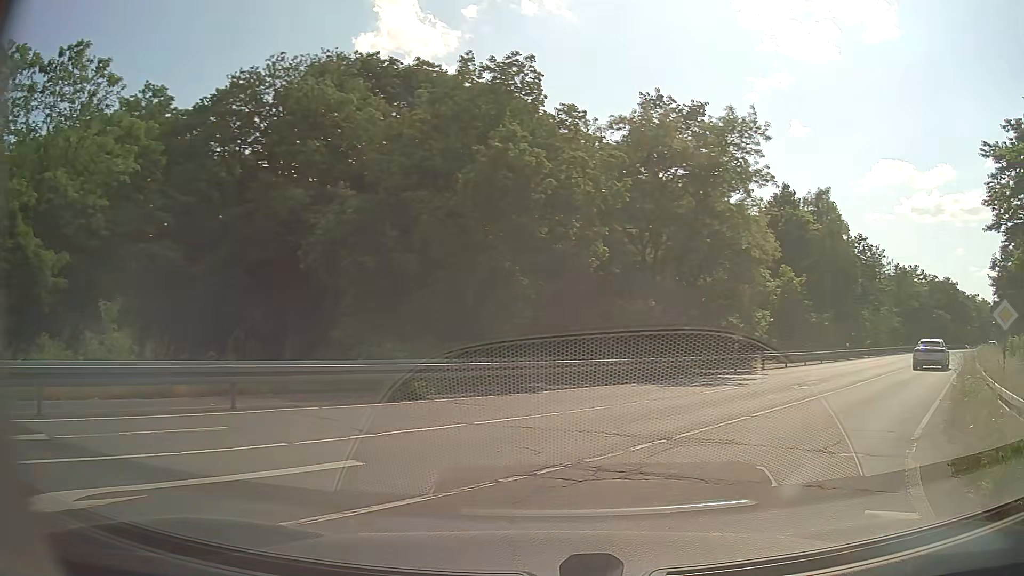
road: secondary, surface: asphalt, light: Day
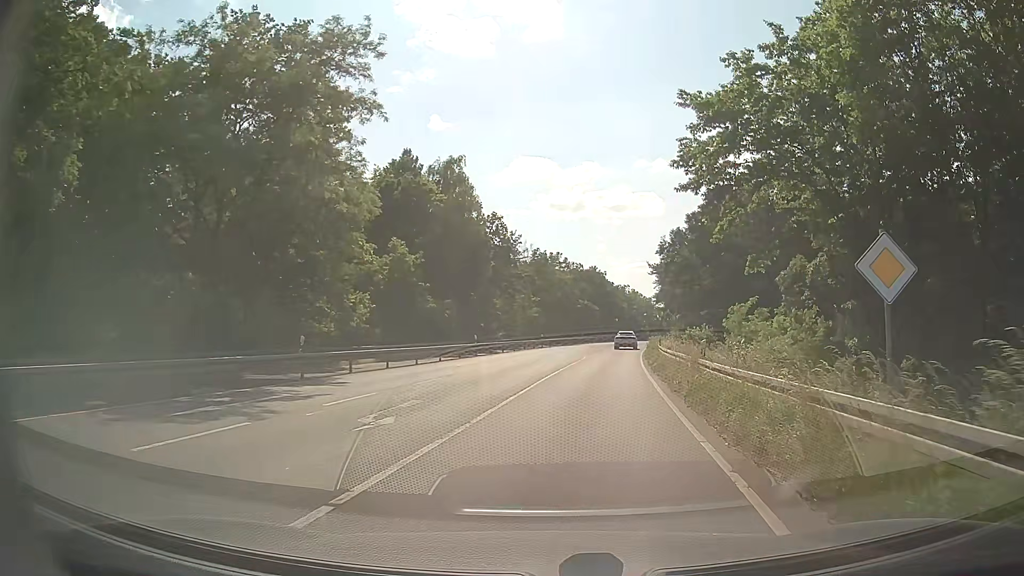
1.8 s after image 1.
(+4.3, +10.5) m; +34°
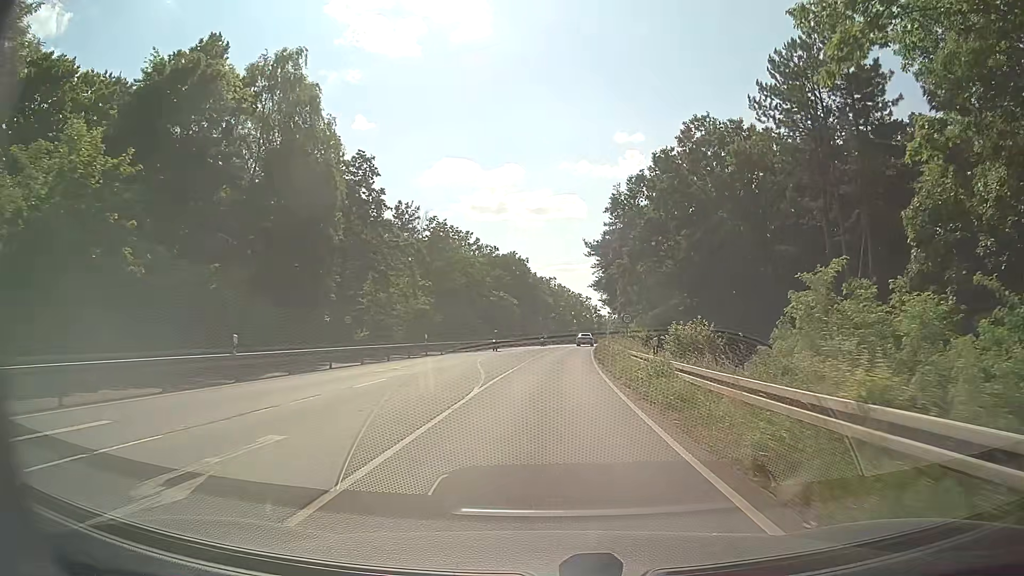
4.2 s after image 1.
(+2.0, +26.0) m; +6°
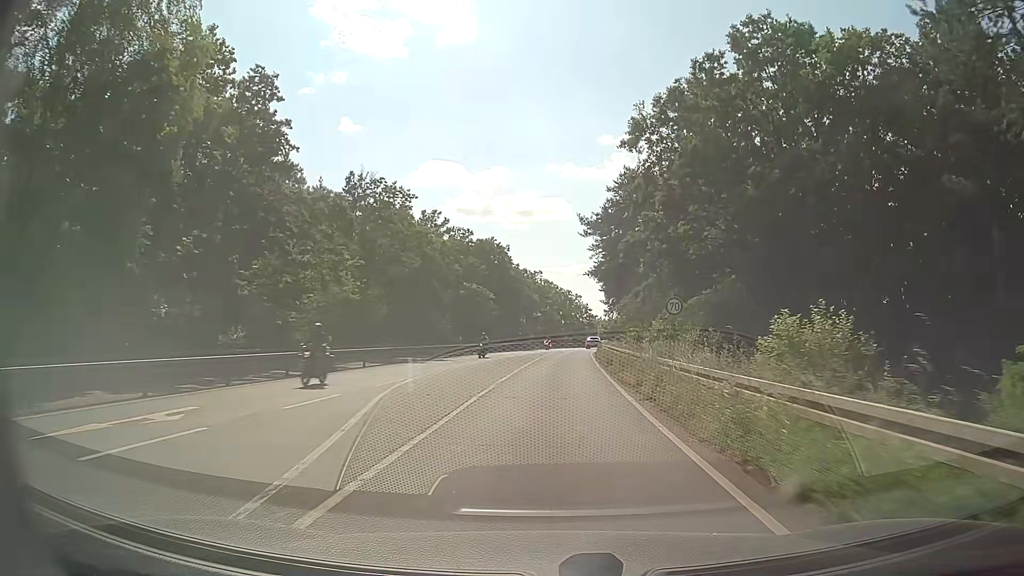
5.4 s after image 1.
(+0.2, +17.4) m; +1°
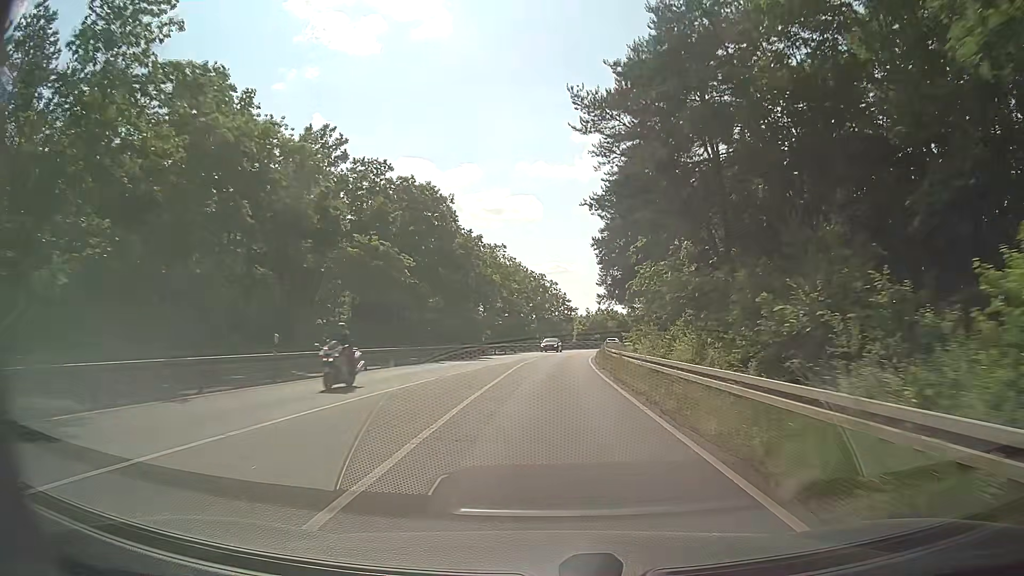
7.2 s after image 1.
(+0.7, +31.1) m; +3°
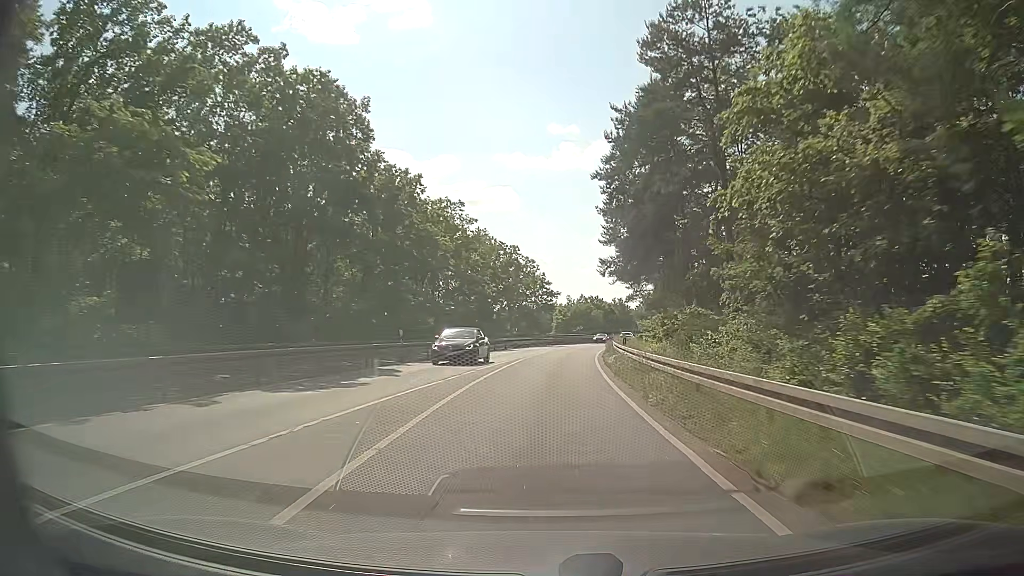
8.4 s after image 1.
(+0.3, +22.7) m; +1°
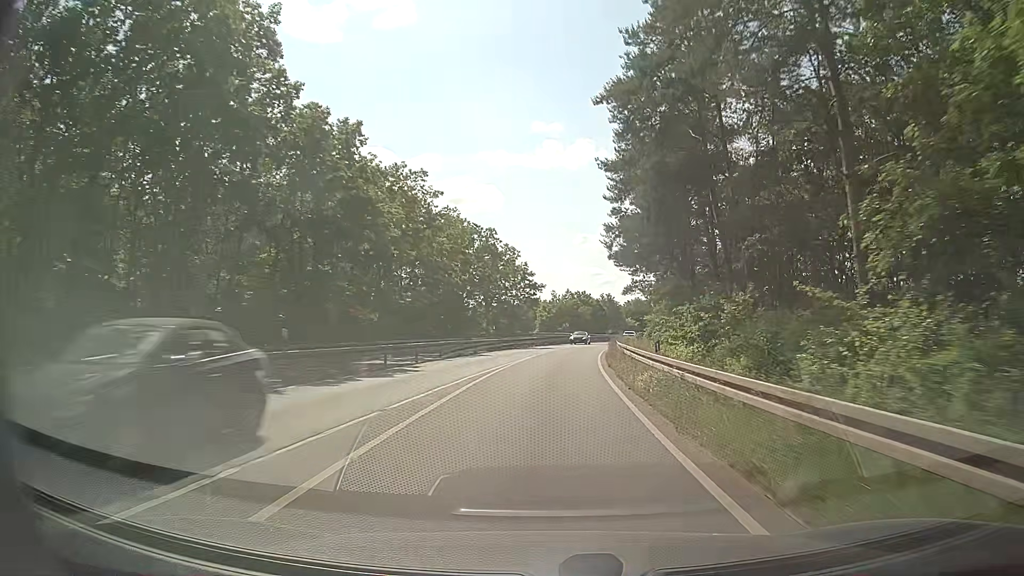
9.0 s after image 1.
(+0.2, +11.3) m; +1°
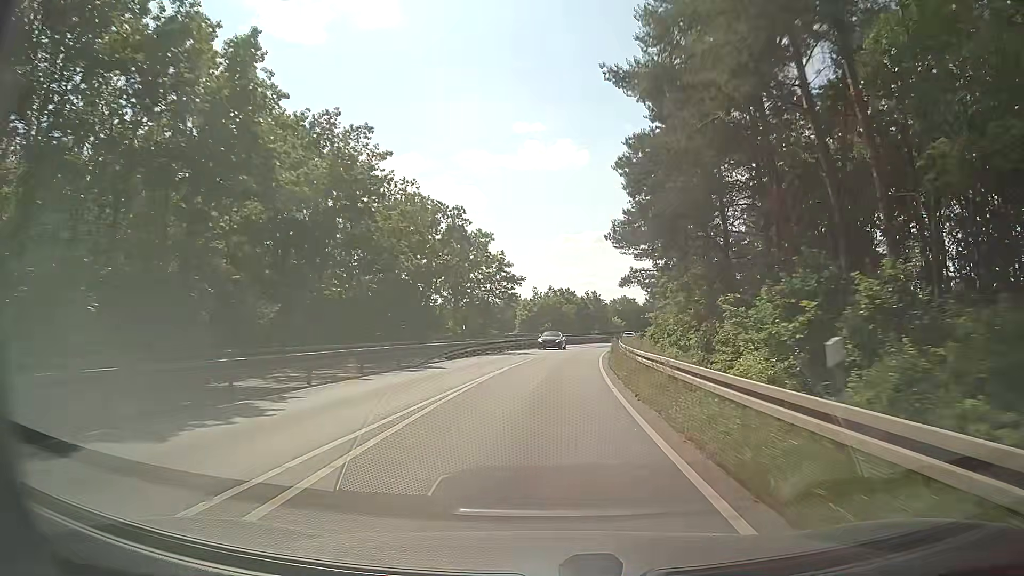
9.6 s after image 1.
(+0.2, +11.2) m; +2°
(0, +10) (0, +20) (+1, +30) (+2, +40) (+3, +50) (+5, +60) (+6, +70) (+8, +79) (+10, +89) (+13, +99) m
